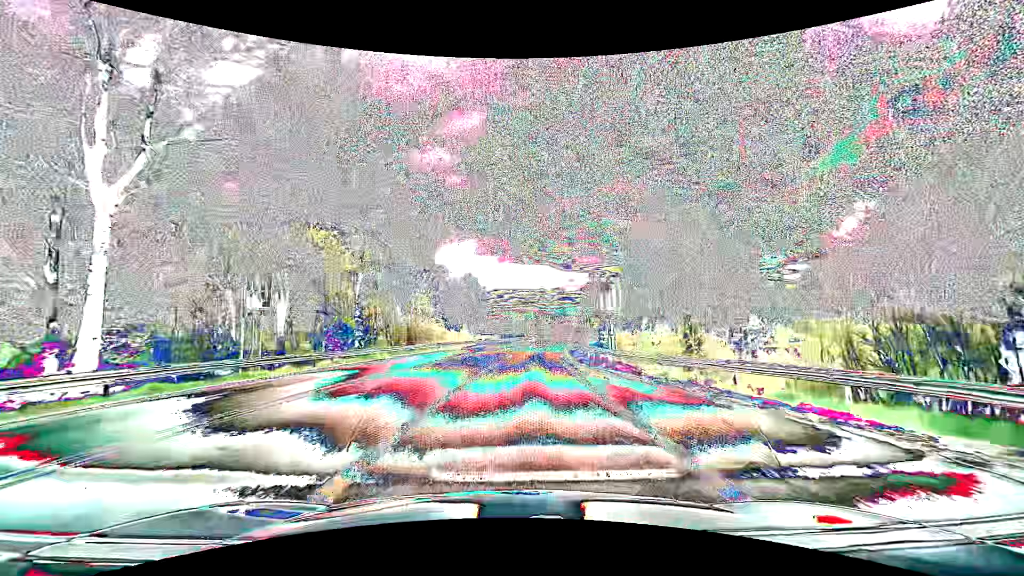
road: primary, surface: asphalt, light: Day
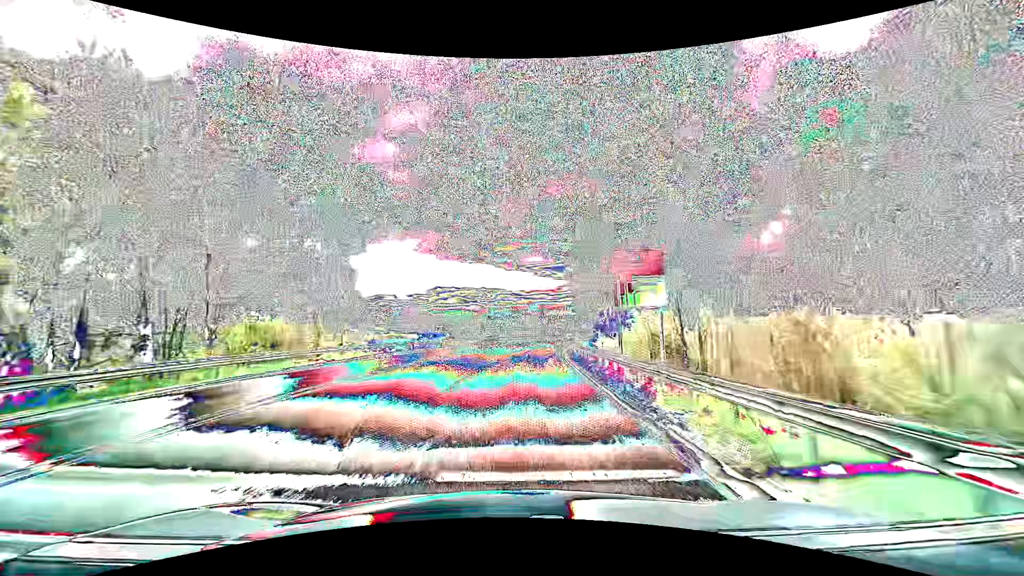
(+2.9, +46.3) m; +7°
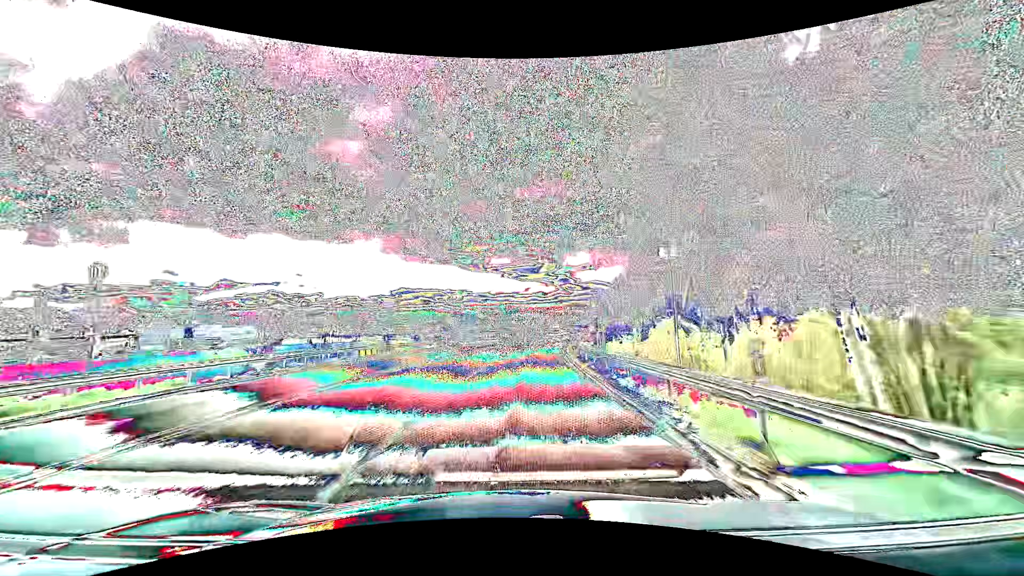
(+1.2, +31.7) m; +4°
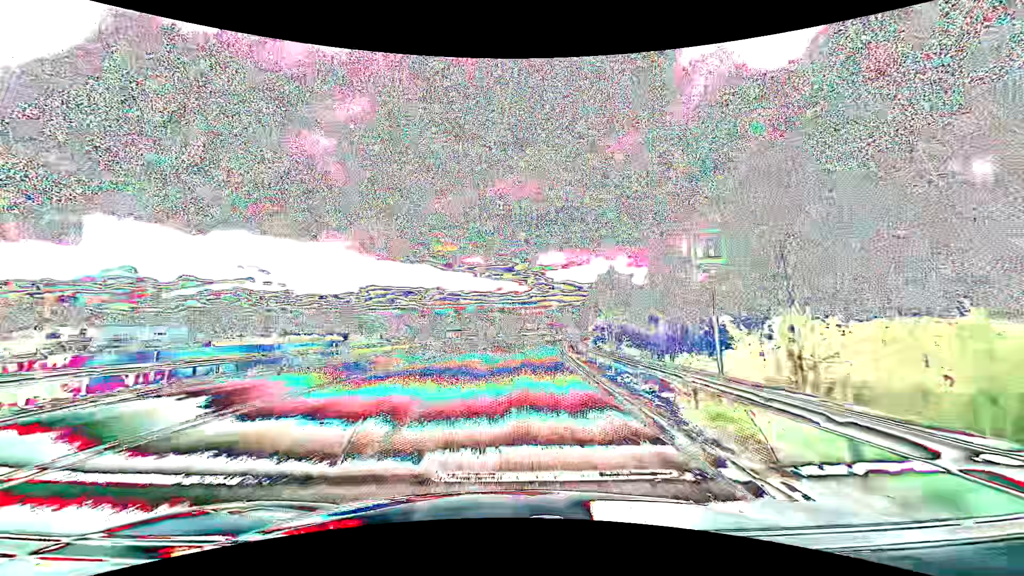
(+0.6, +22.2) m; +3°
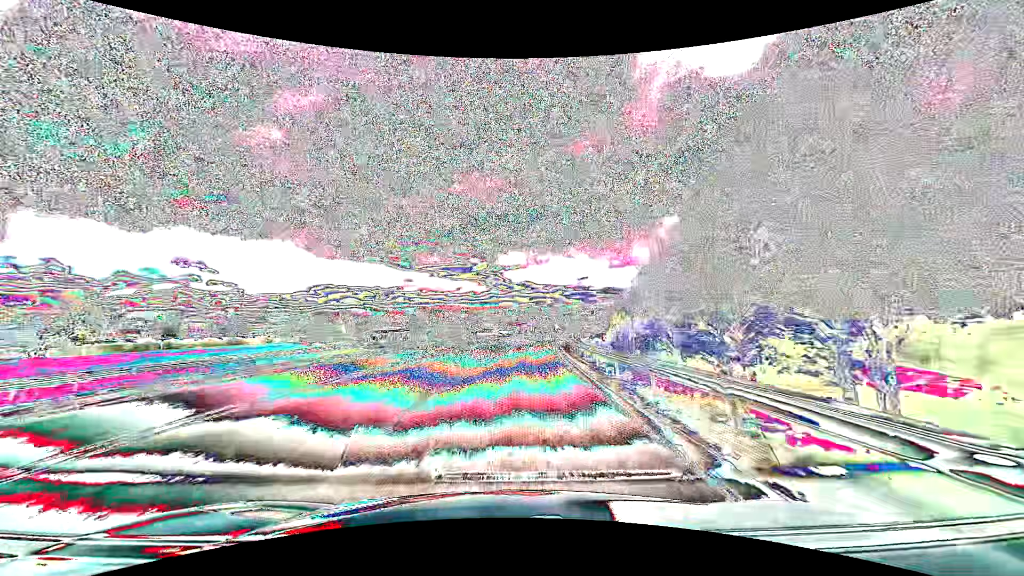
(+1.5, +34.4) m; +5°
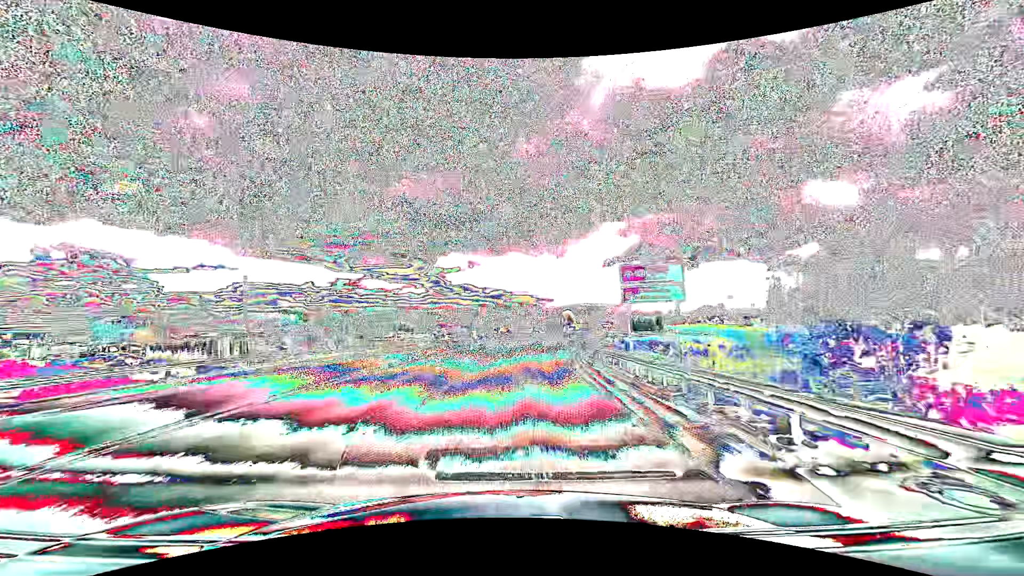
(+3.2, +58.9) m; +7°
(0, +10) (0, +20) (+1, +30) (+1, +40) (+2, +50) (+3, +60) (+4, +70) (+4, +80) (+5, +90) (+6, +100) m
